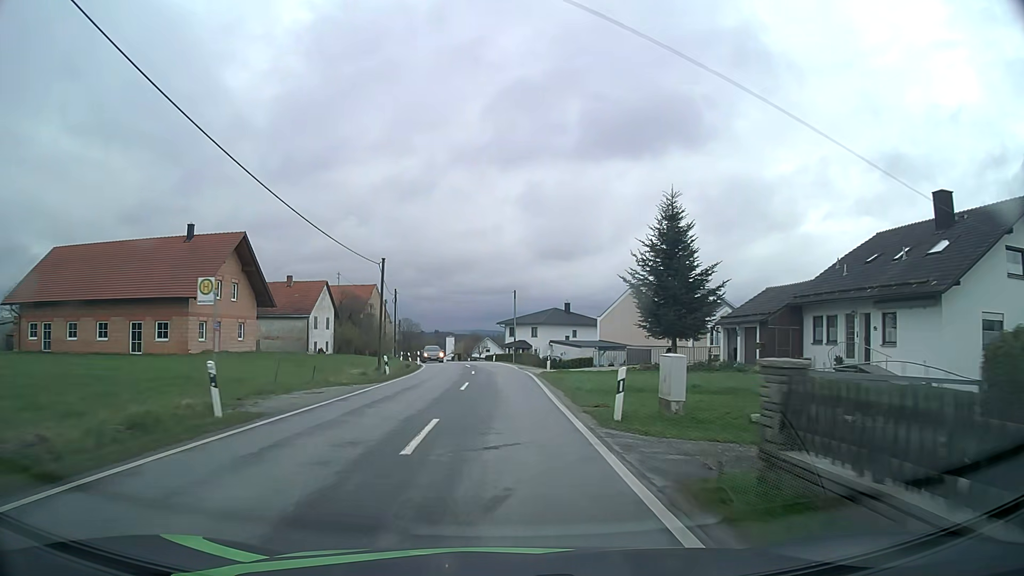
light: Day
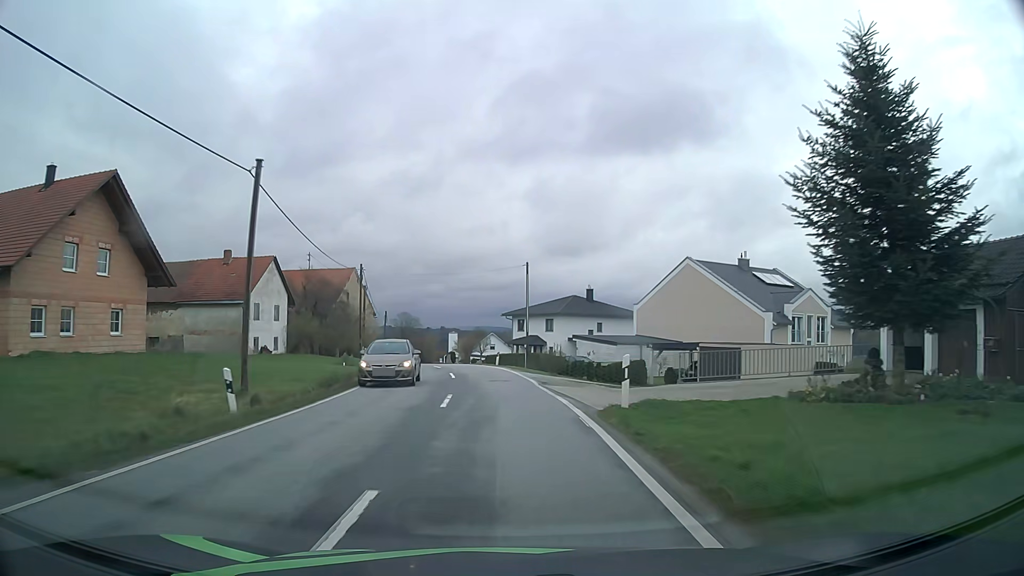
(0.0, +18.1) m; 0°
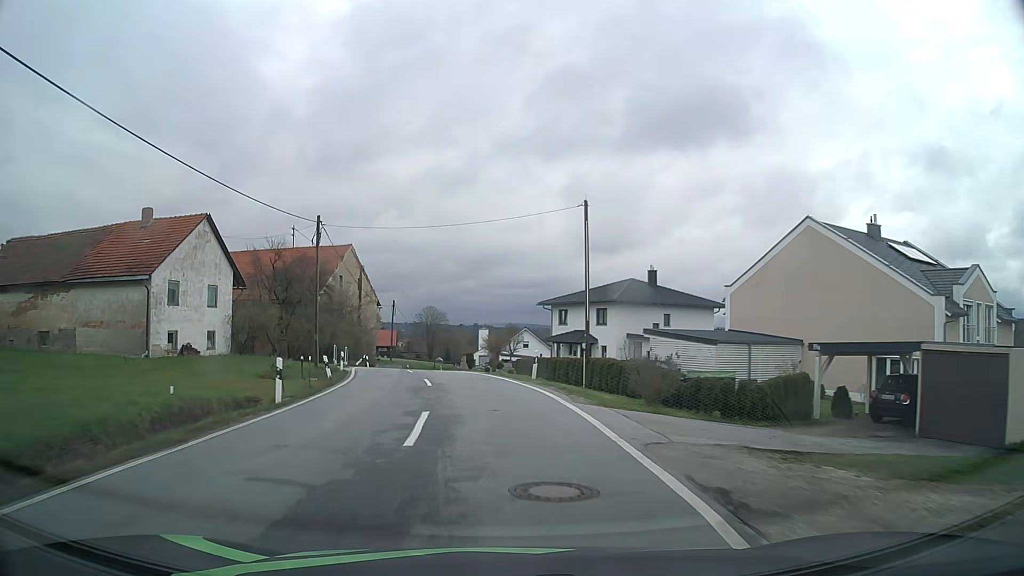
(-0.2, +17.4) m; -3°
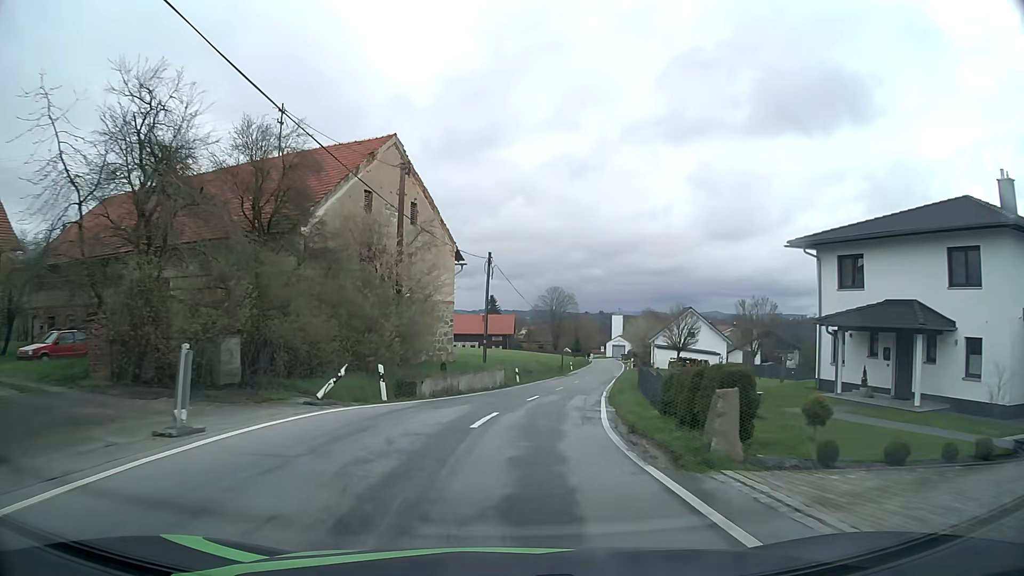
(-3.5, +32.8) m; -10°
(0, +10) (+1, +20) (+2, +30) (+4, +40) (+6, +50) (+8, +59) (+10, +69) (+11, +79) (+13, +89) (+15, +99) m
